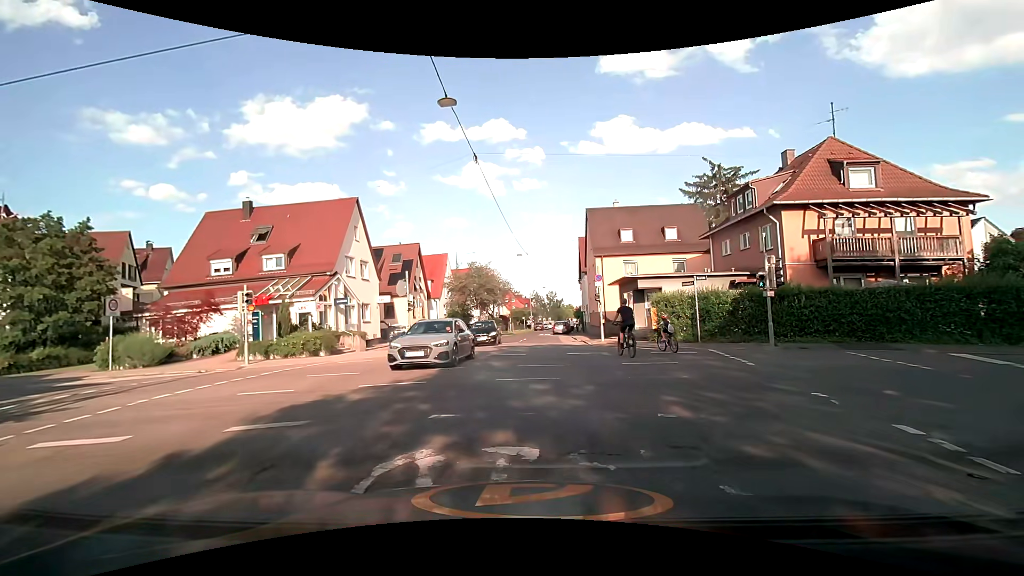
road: tertiary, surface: asphalt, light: Day
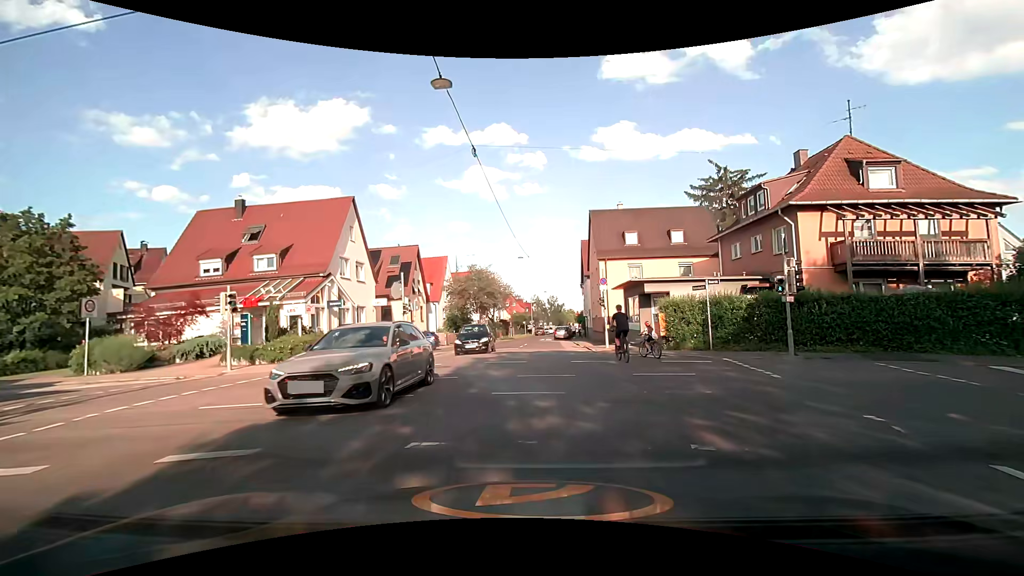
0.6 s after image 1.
(0.0, +1.3) m; -2°
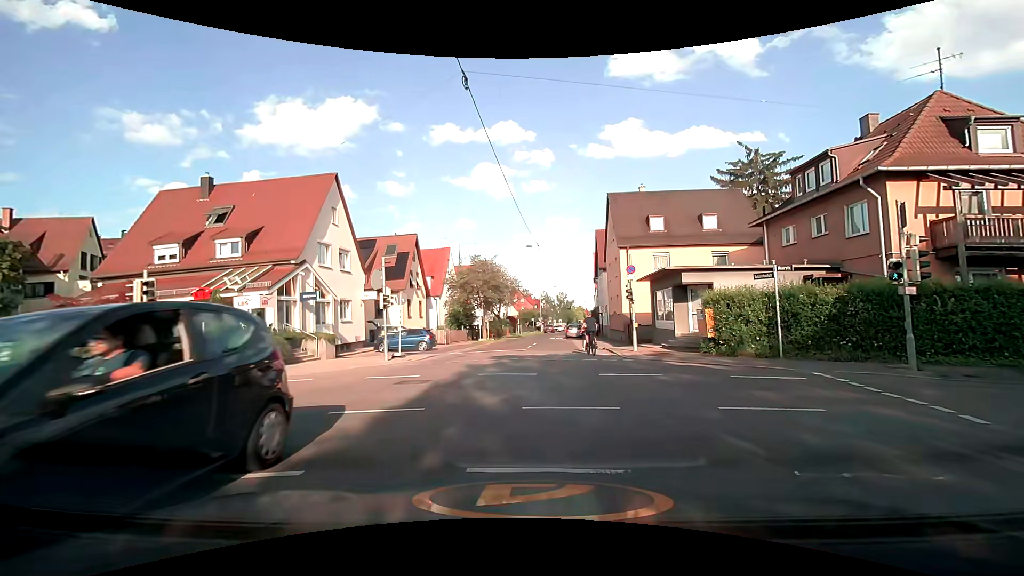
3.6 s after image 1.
(+0.1, +4.9) m; 0°
